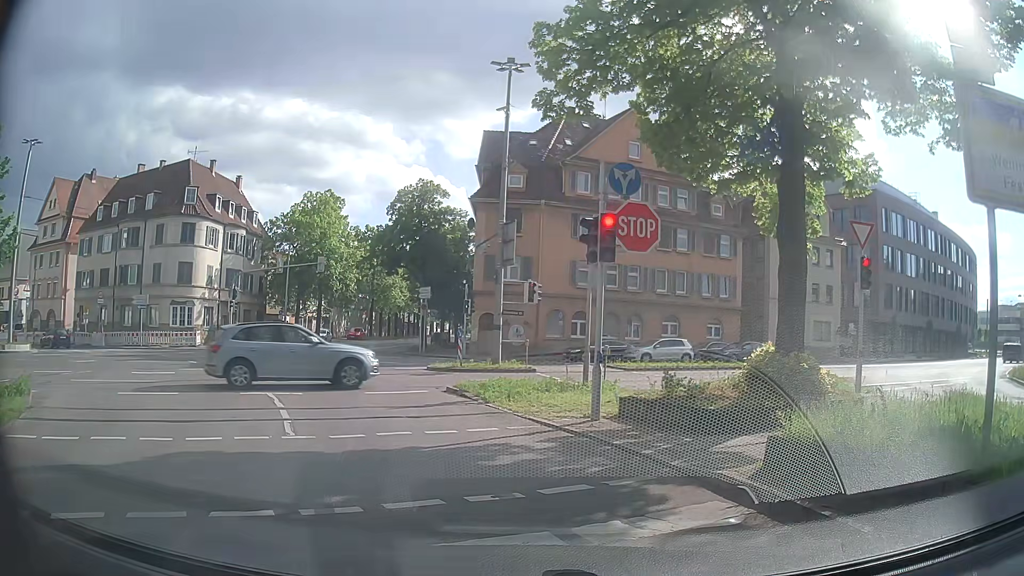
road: secondary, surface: asphalt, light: Day
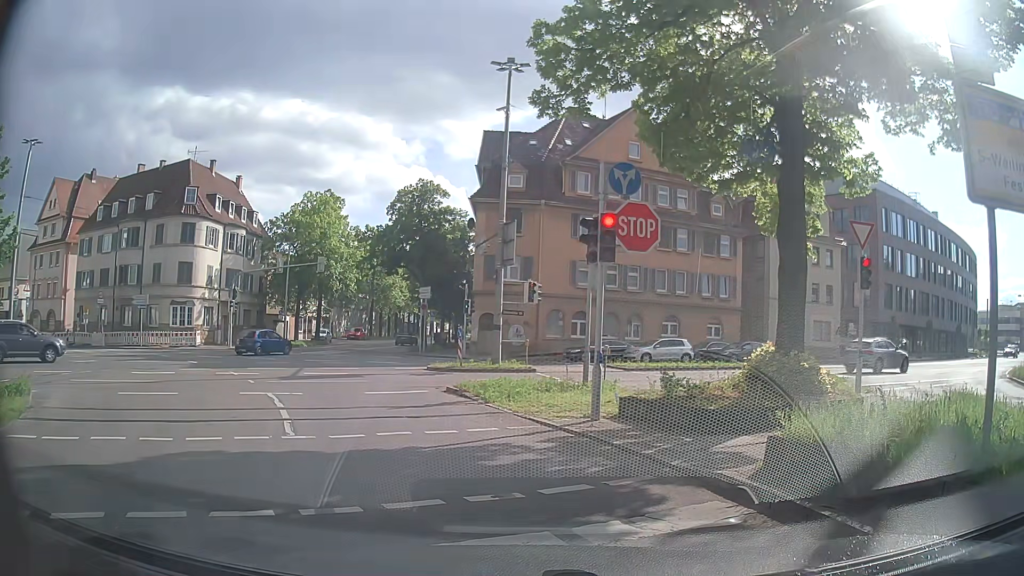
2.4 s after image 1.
(0.0, 0.0) m; 0°
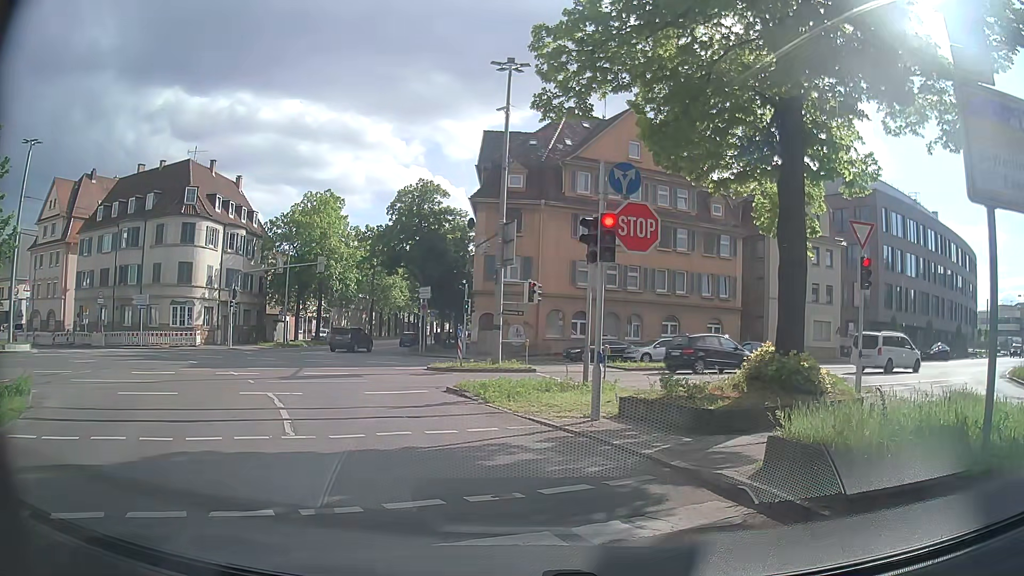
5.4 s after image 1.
(0.0, 0.0) m; 0°
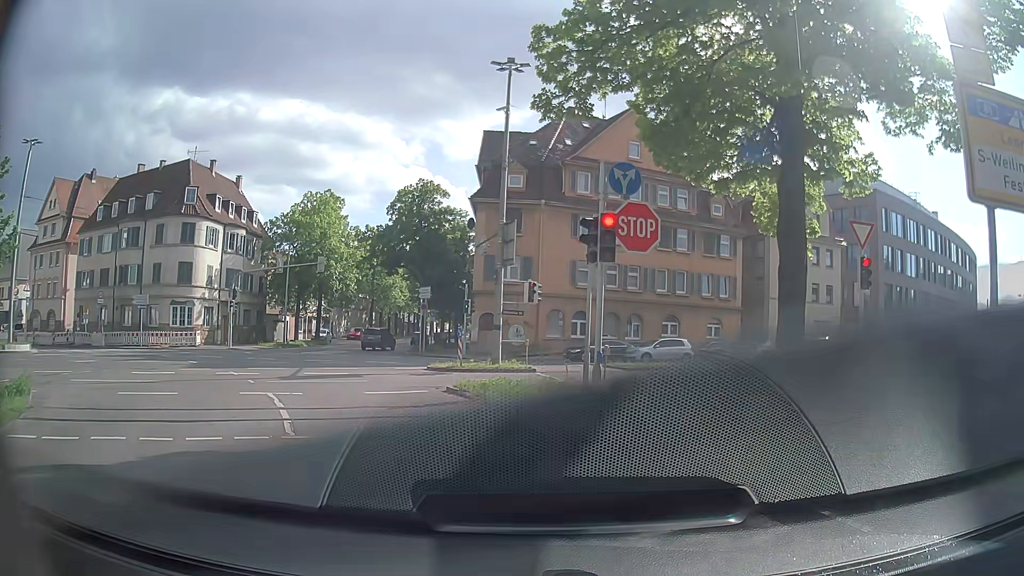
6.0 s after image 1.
(0.0, 0.0) m; 0°
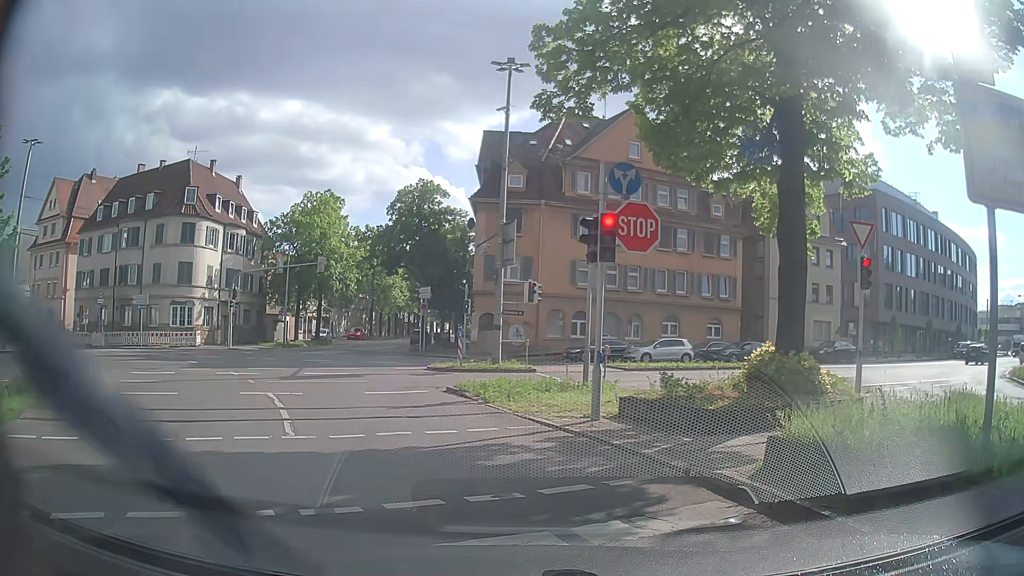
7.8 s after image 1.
(0.0, 0.0) m; 0°
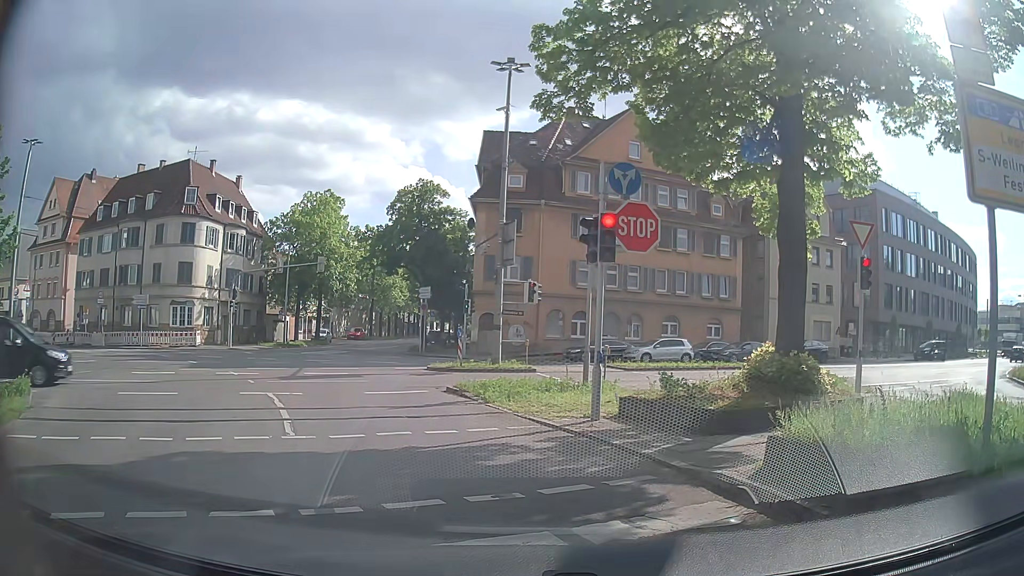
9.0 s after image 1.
(0.0, 0.0) m; 0°
